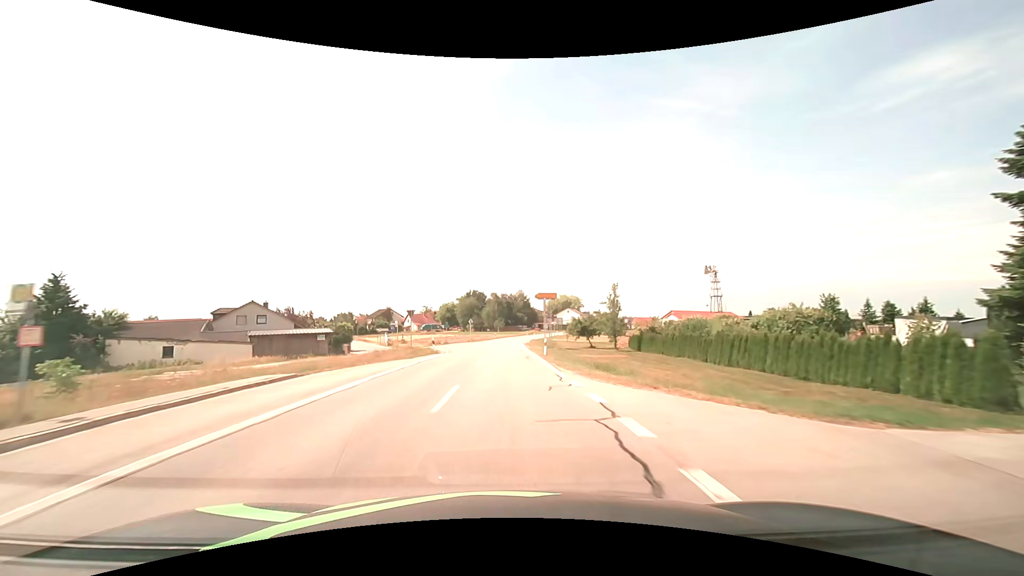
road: secondary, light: Day
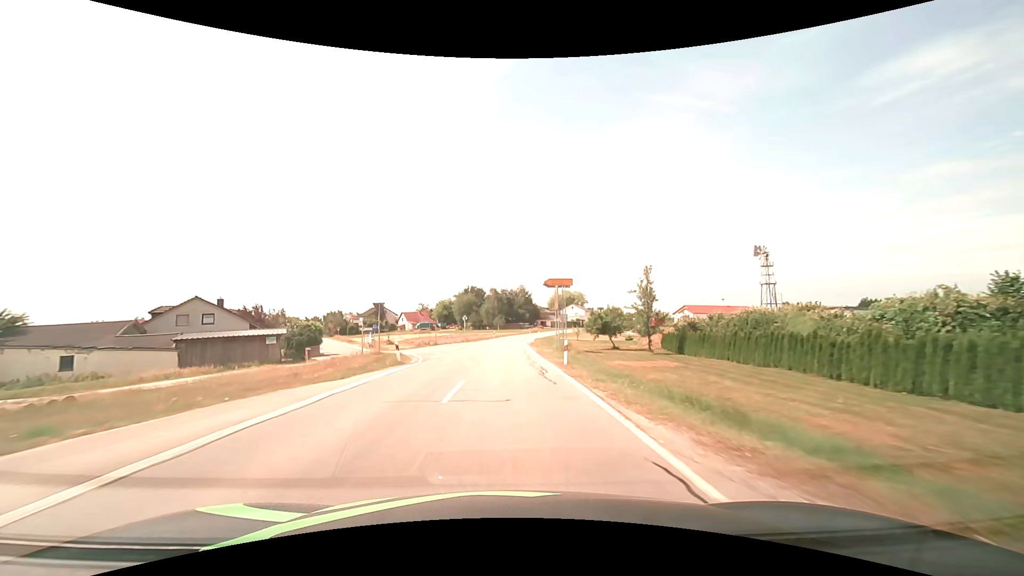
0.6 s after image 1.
(0.0, +11.0) m; 0°
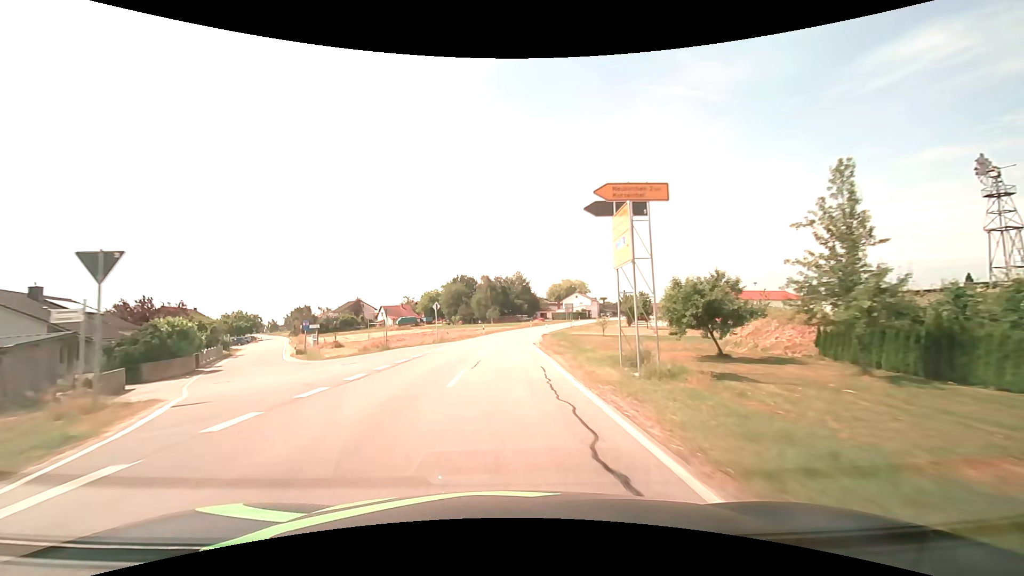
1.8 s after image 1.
(+0.1, +21.8) m; 0°
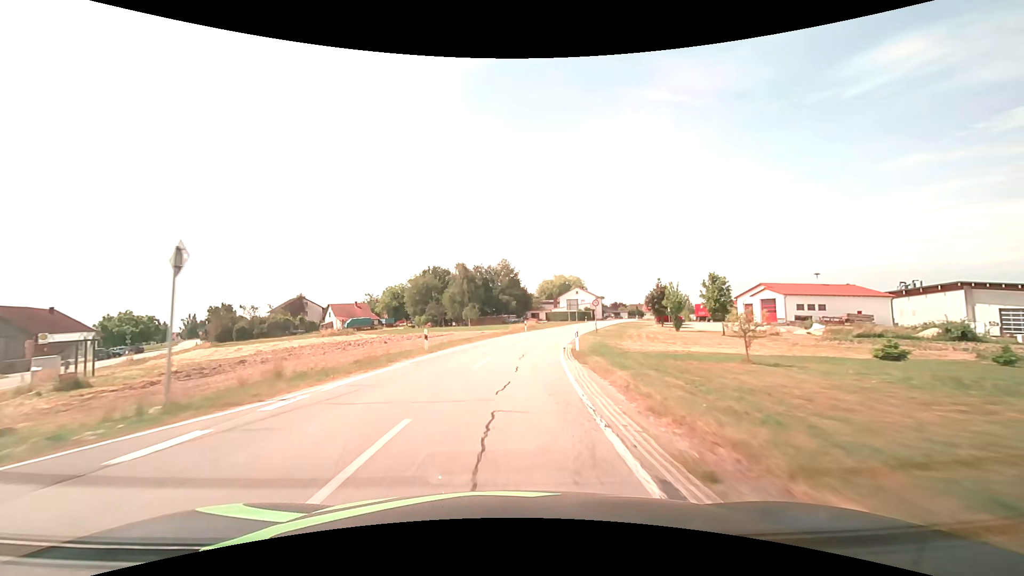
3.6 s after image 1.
(+0.4, +31.1) m; +2°
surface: asphalt
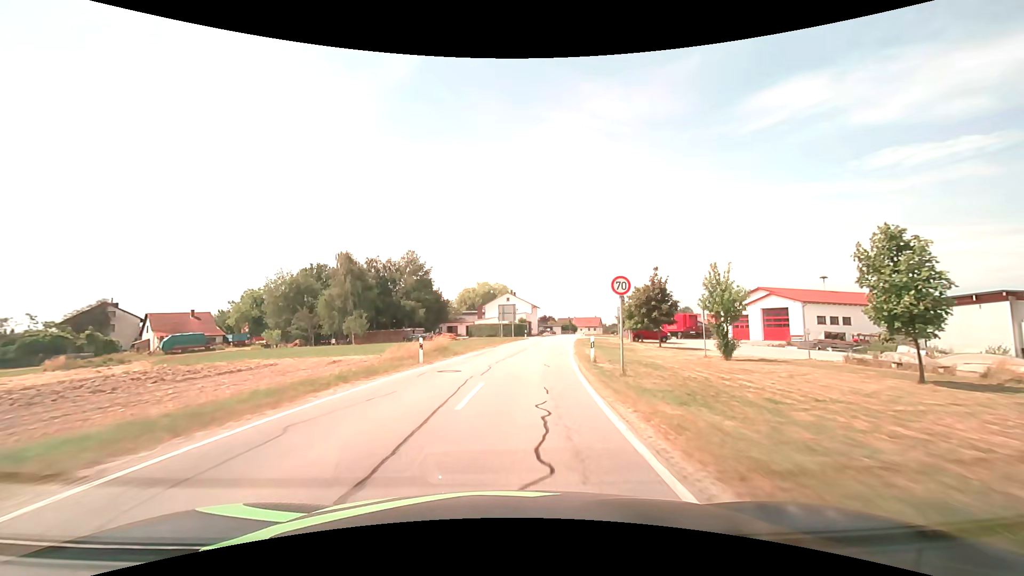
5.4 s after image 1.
(+1.6, +29.4) m; +8°
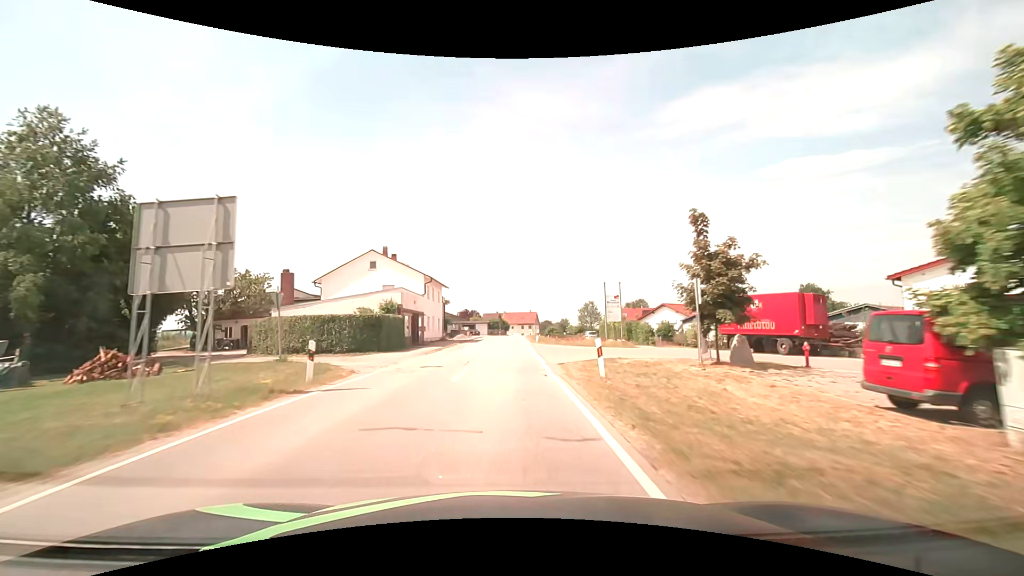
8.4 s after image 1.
(+5.6, +49.2) m; +10°
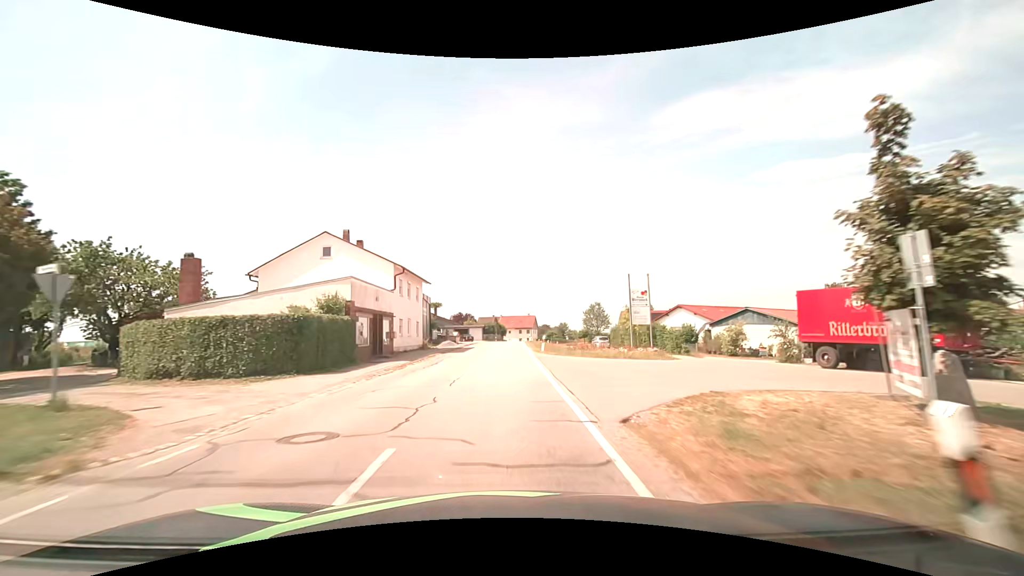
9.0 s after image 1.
(0.0, +10.2) m; 0°
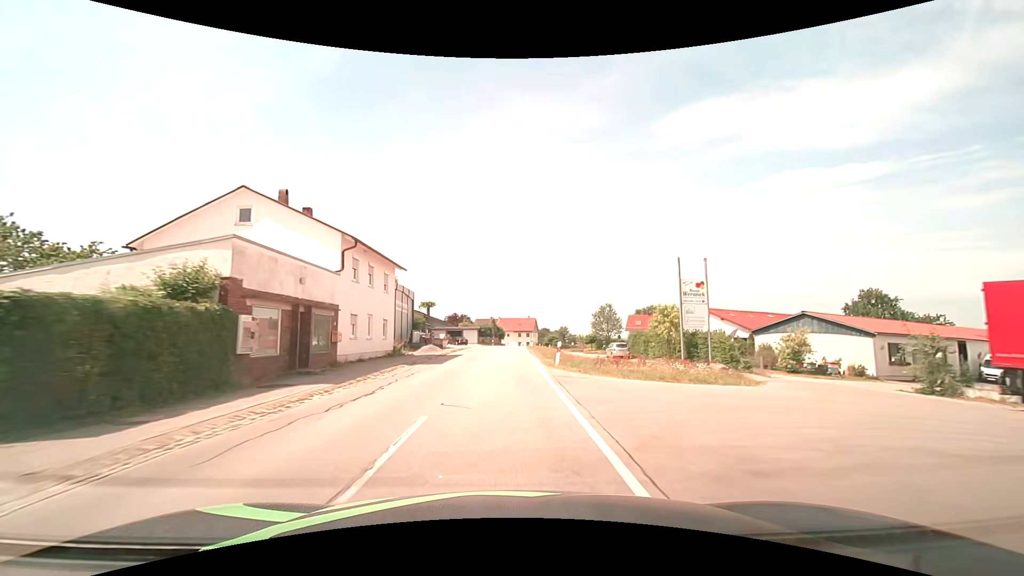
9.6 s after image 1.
(0.0, +10.3) m; 0°
(0, +10) (0, +20) (0, +30) (0, +40) (+1, +50) (+1, +60) (+2, +70) (+2, +80) (+3, +90) (+3, +100) m
